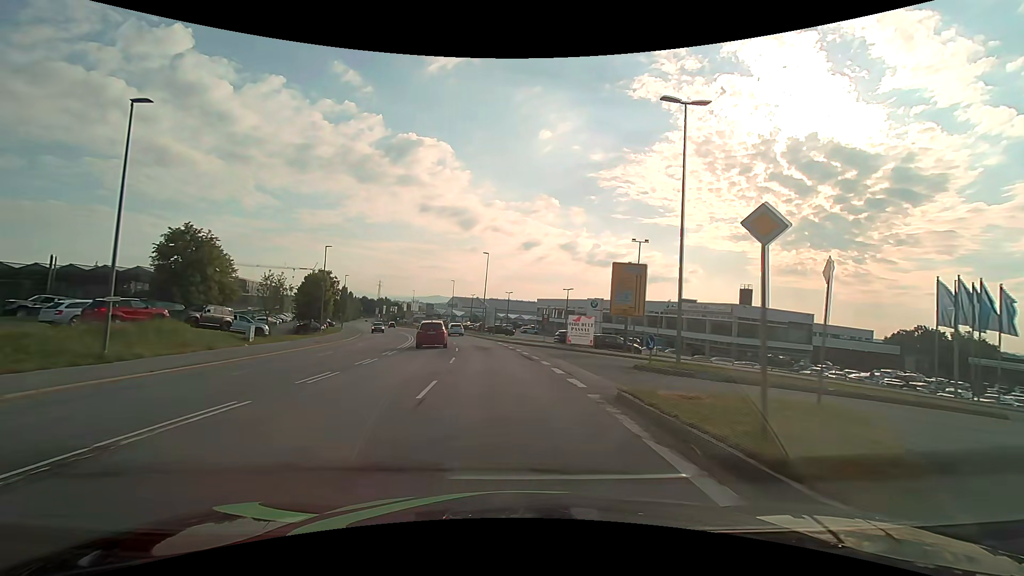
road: secondary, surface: asphalt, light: Day
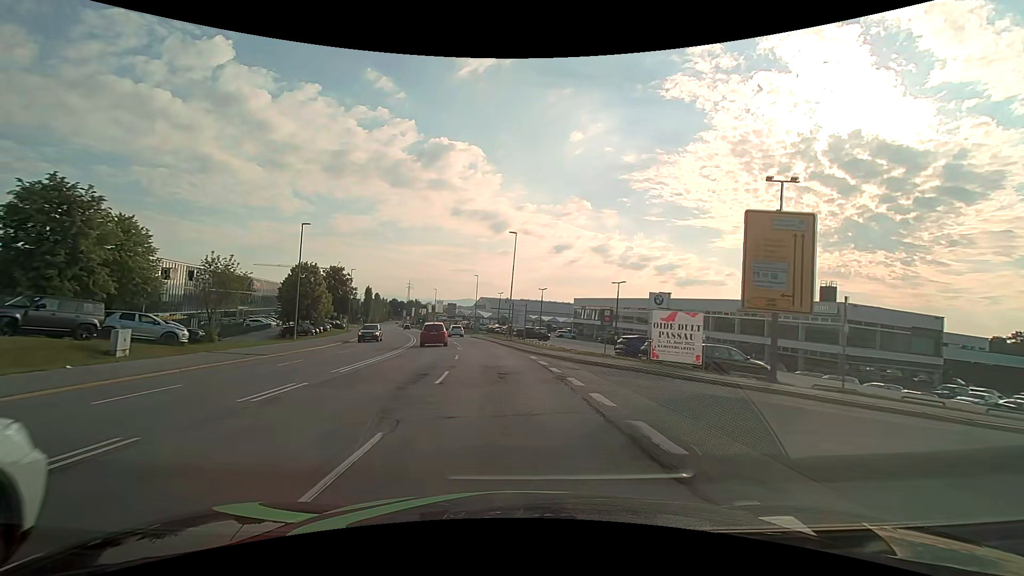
(-0.4, +15.3) m; -3°
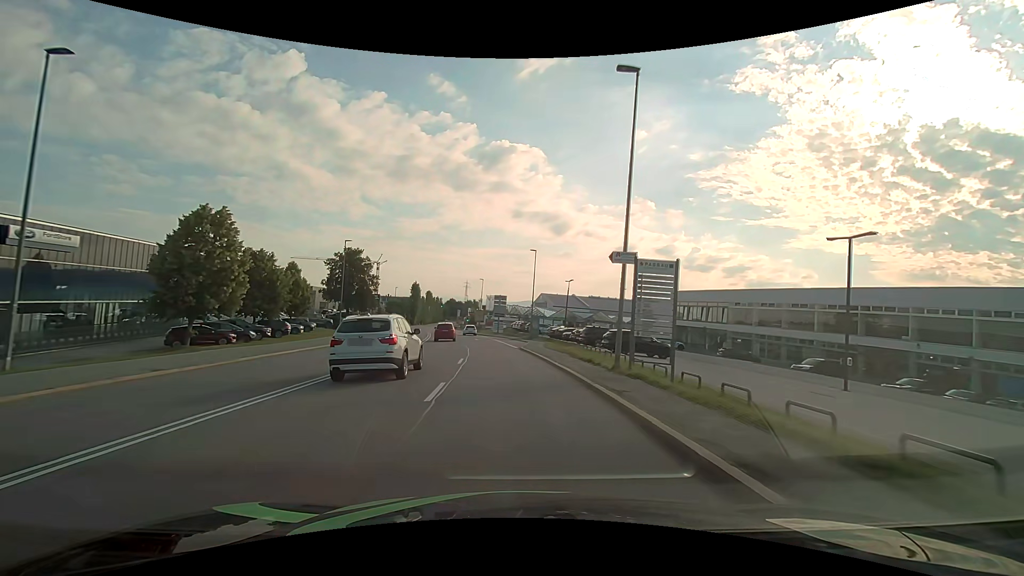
(-2.0, +30.4) m; -7°
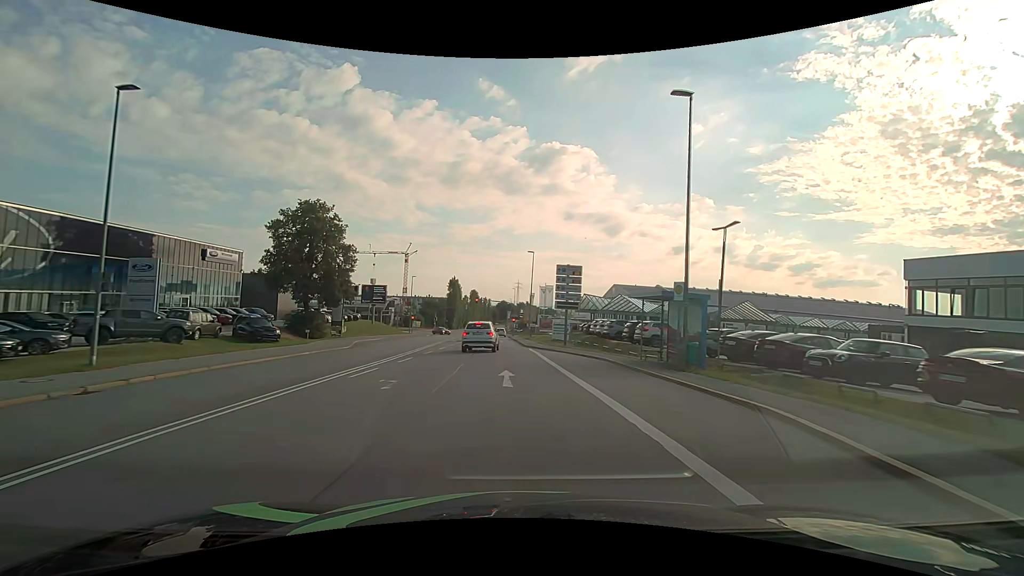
(-2.3, +38.1) m; -6°
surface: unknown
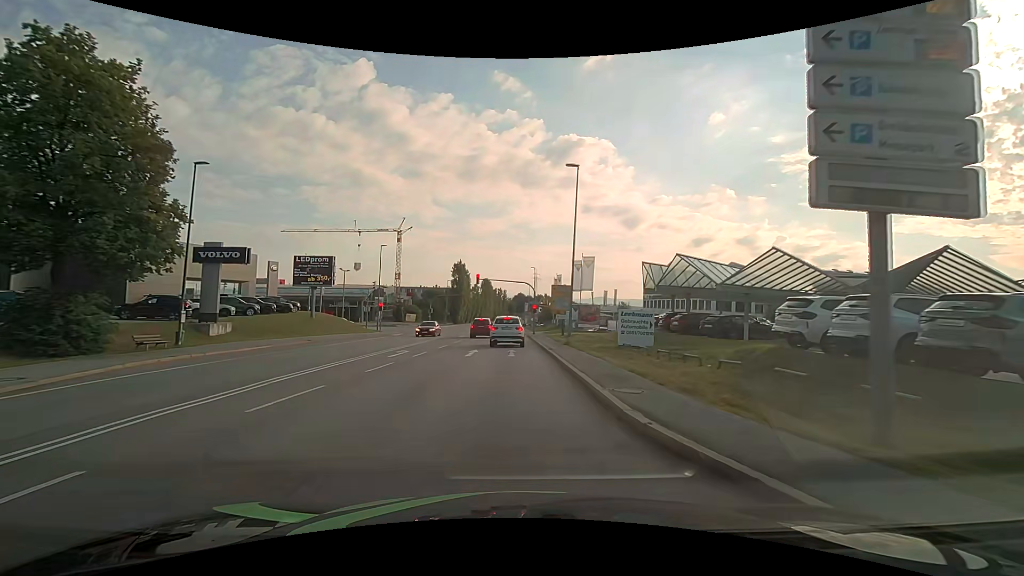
(-0.6, +30.2) m; -2°
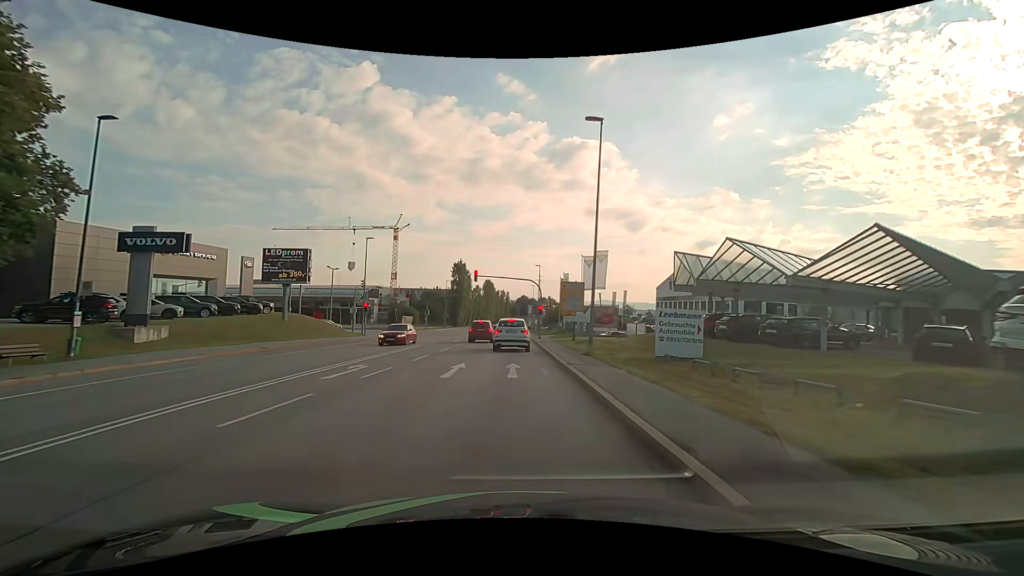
(-0.1, +6.8) m; 0°
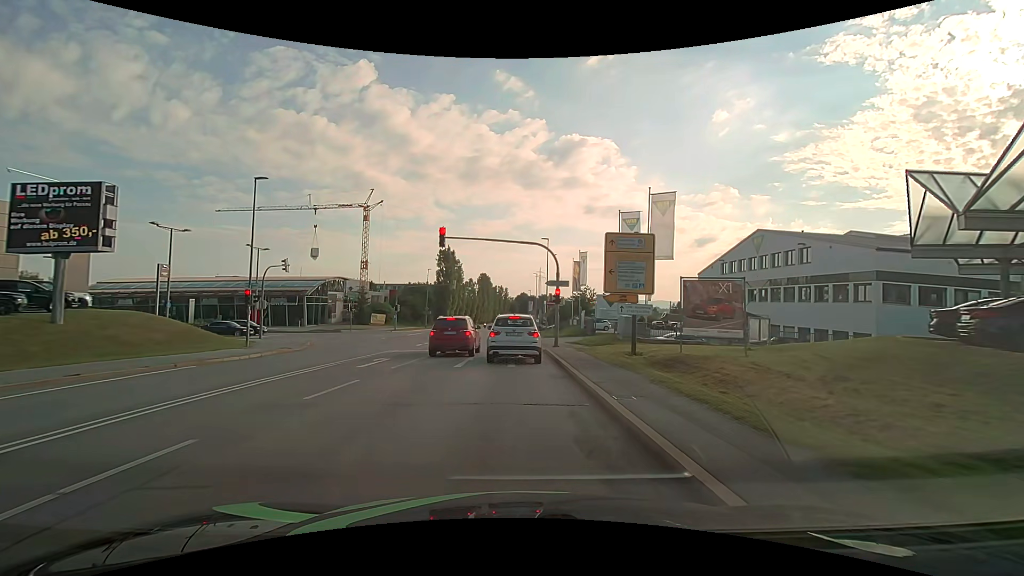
(-0.1, +21.4) m; 0°
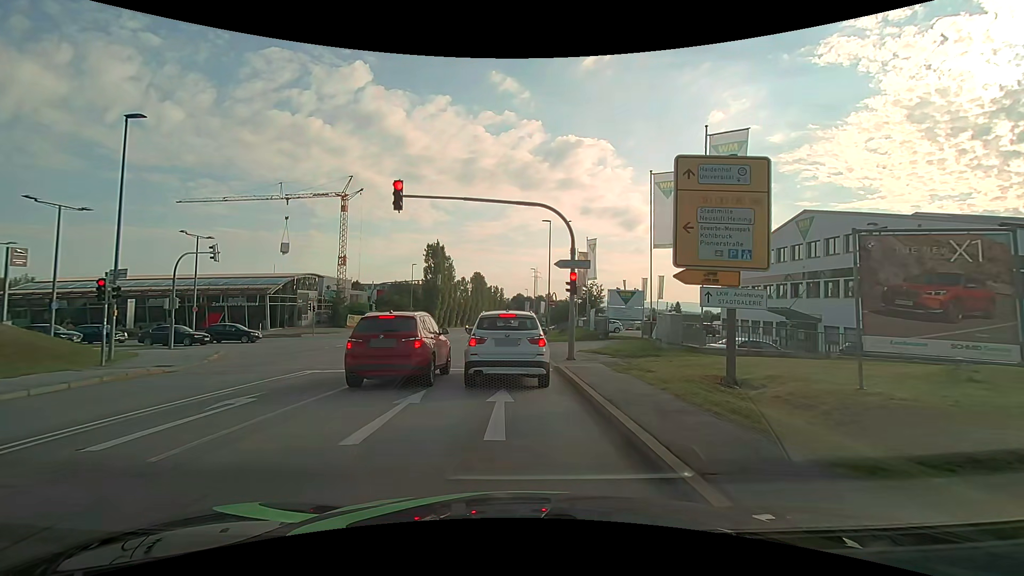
(-0.1, +9.3) m; -1°
(0, +10) (0, +20) (0, +30) (0, +40) (0, +50) (0, +60) (0, +70) (0, +80) (0, +90) (0, +100) m
